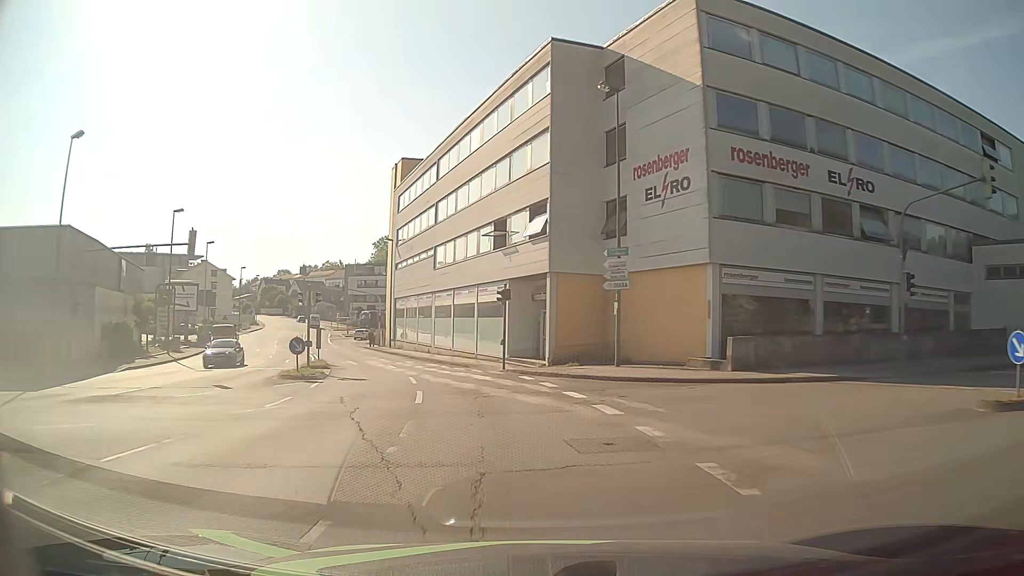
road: tertiary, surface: asphalt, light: Day
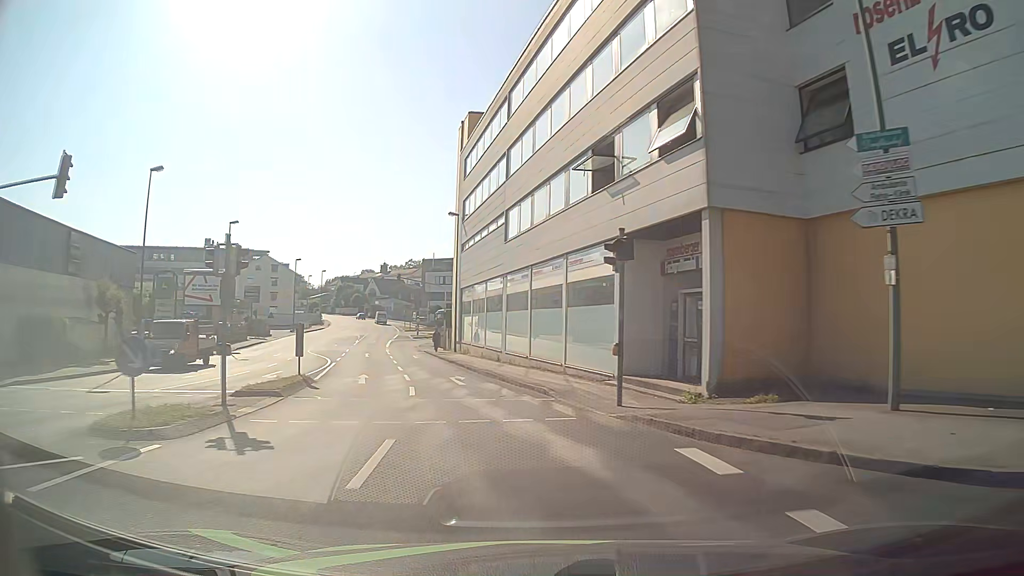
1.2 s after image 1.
(-0.9, +14.1) m; -8°
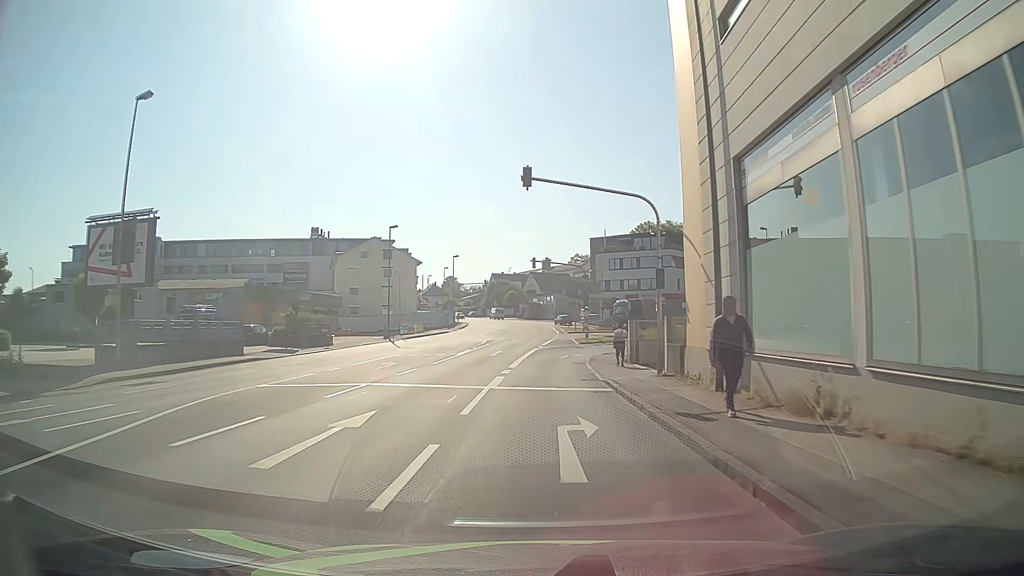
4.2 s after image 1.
(-5.8, +34.9) m; -14°
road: tertiary_link
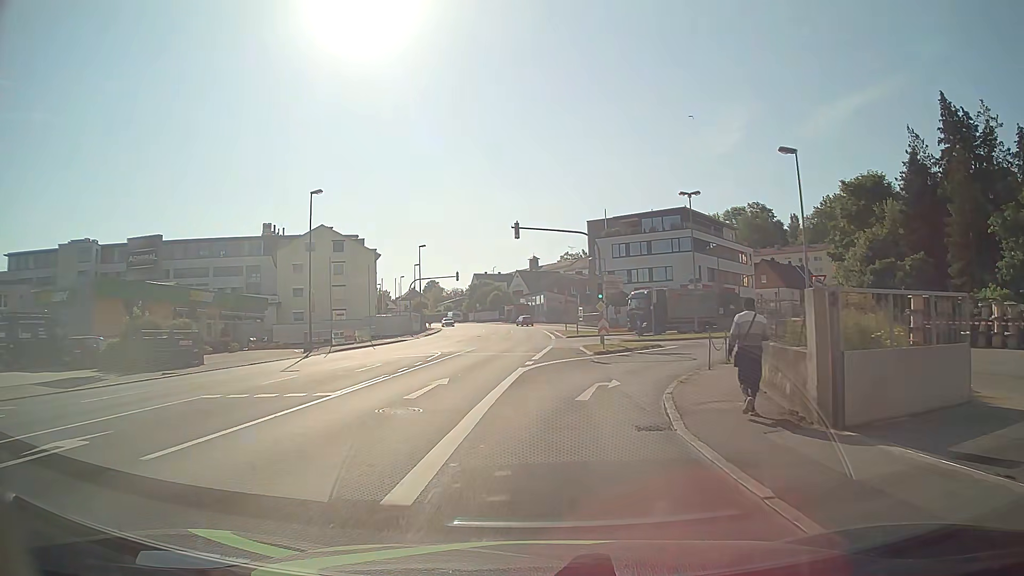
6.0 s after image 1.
(-0.1, +19.3) m; +1°
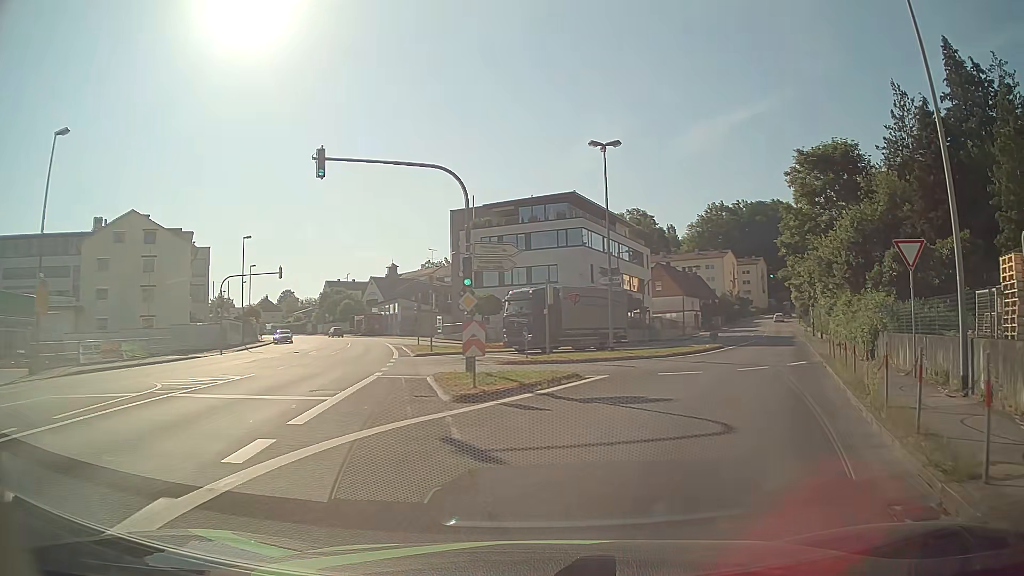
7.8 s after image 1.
(+0.9, +16.3) m; +11°
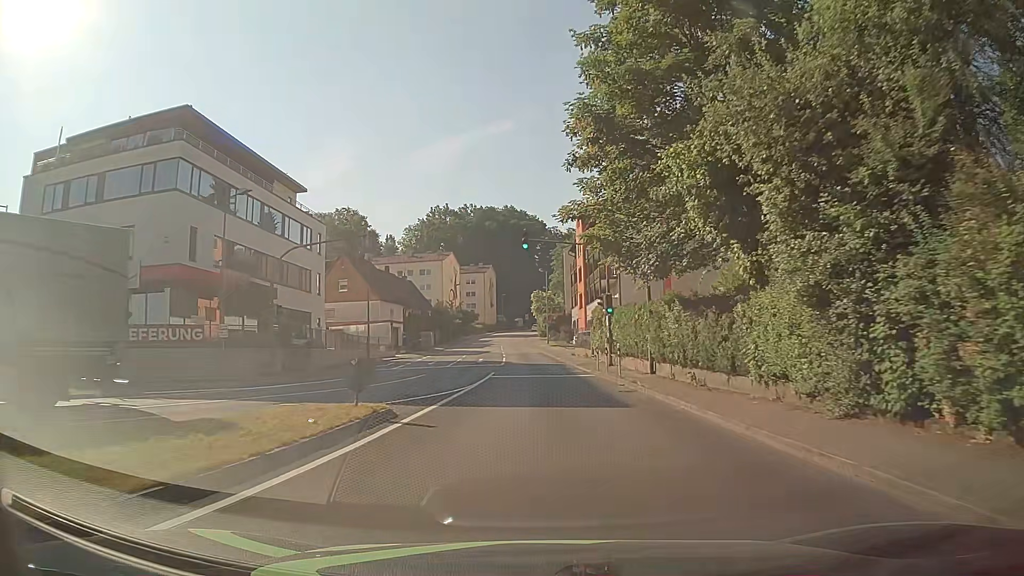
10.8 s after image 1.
(+8.4, +28.4) m; +24°
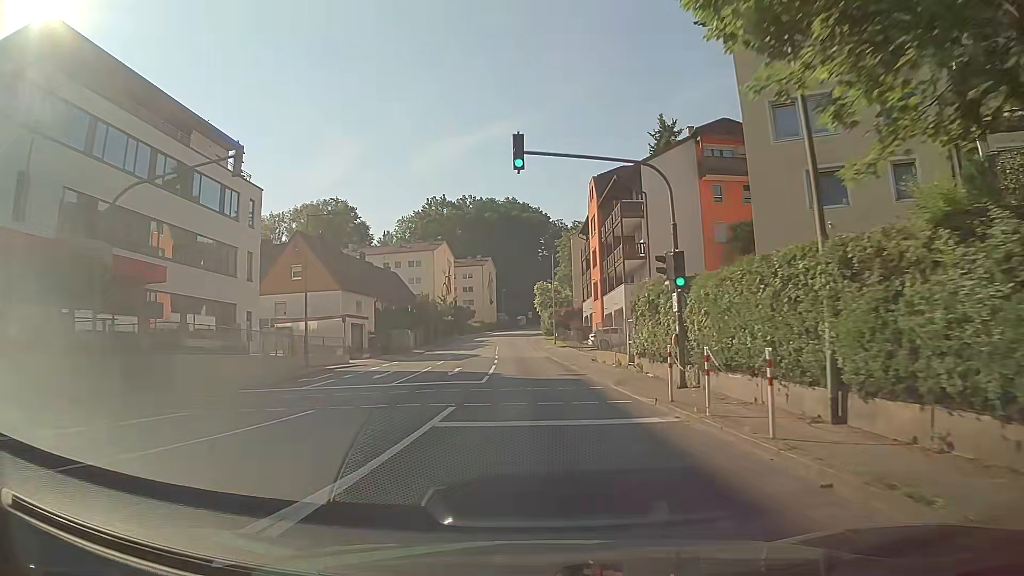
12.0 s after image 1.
(0.0, +14.1) m; 0°
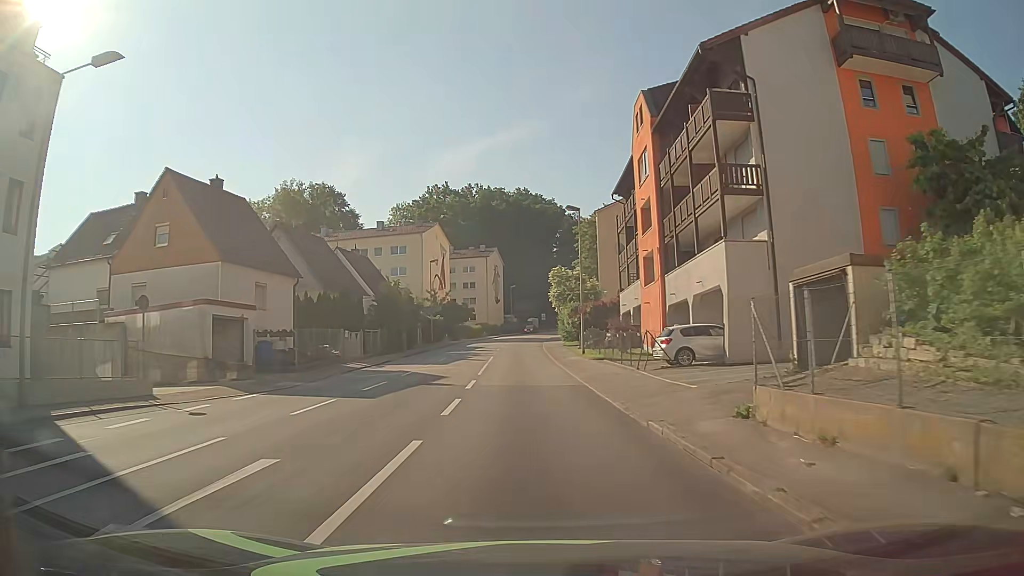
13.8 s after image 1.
(-0.2, +21.9) m; -1°
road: tertiary
(0, +10) (0, +20) (0, +30) (-1, +40) (-1, +50) (-1, +60) (-1, +70) (0, +80) (+1, +90) (+3, +100) m
